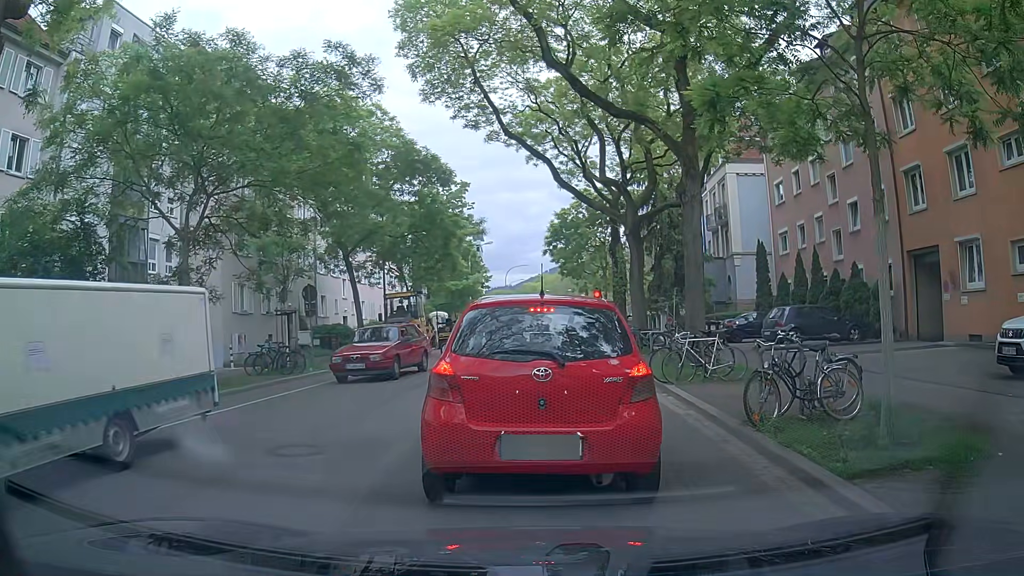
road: tertiary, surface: asphalt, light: Day
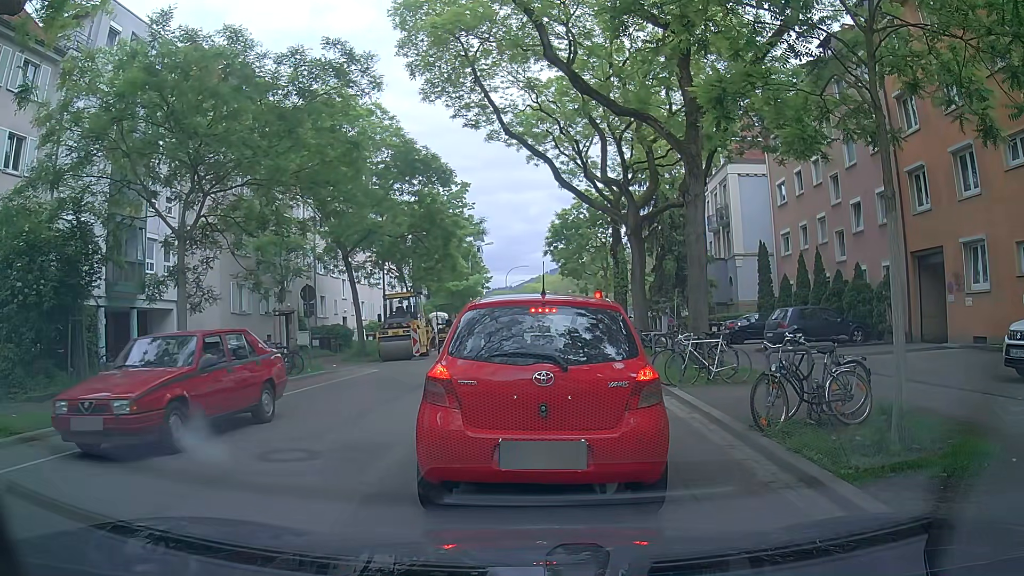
(0.0, +0.3) m; 0°
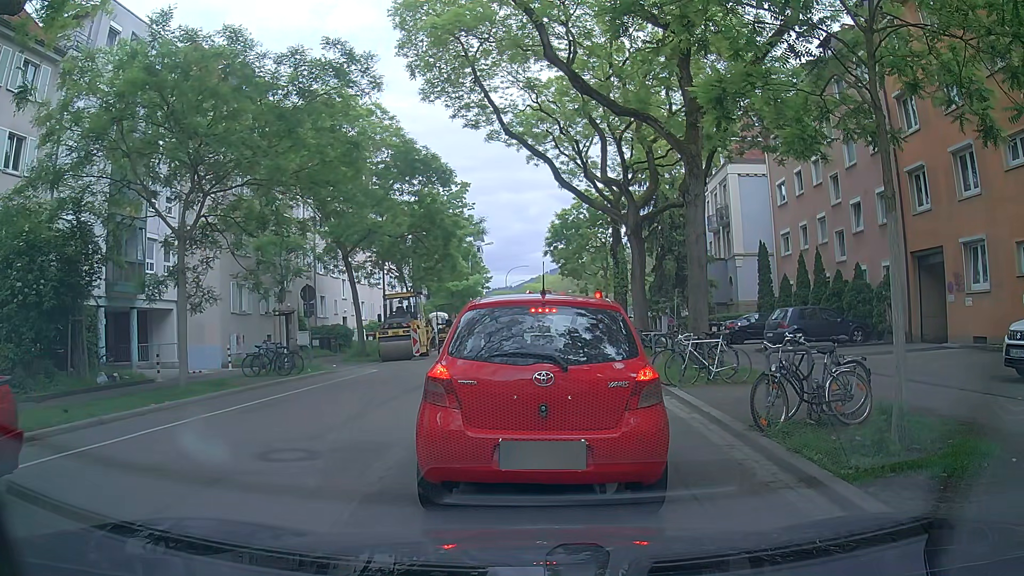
(0.0, 0.0) m; 0°
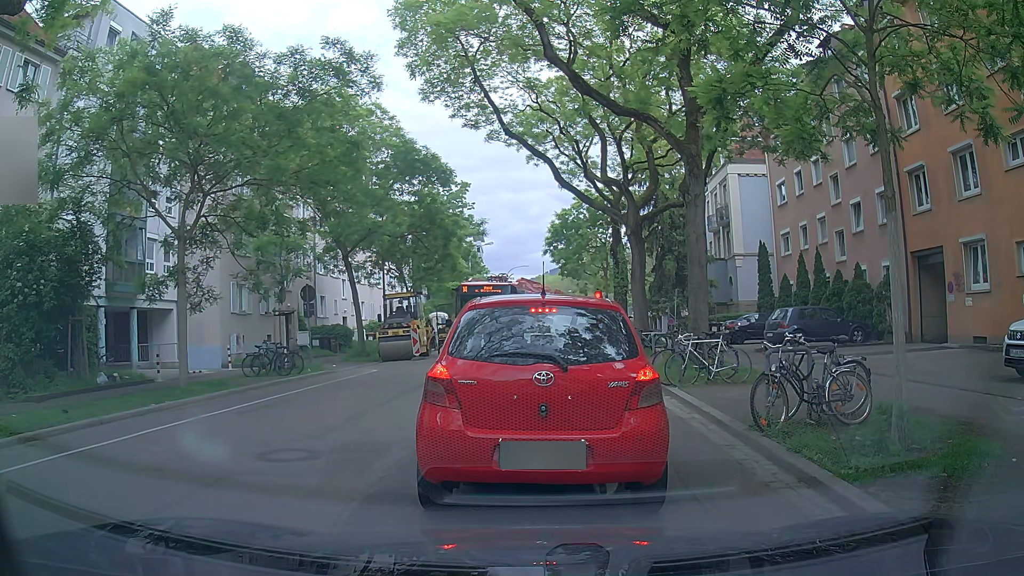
(0.0, 0.0) m; 0°
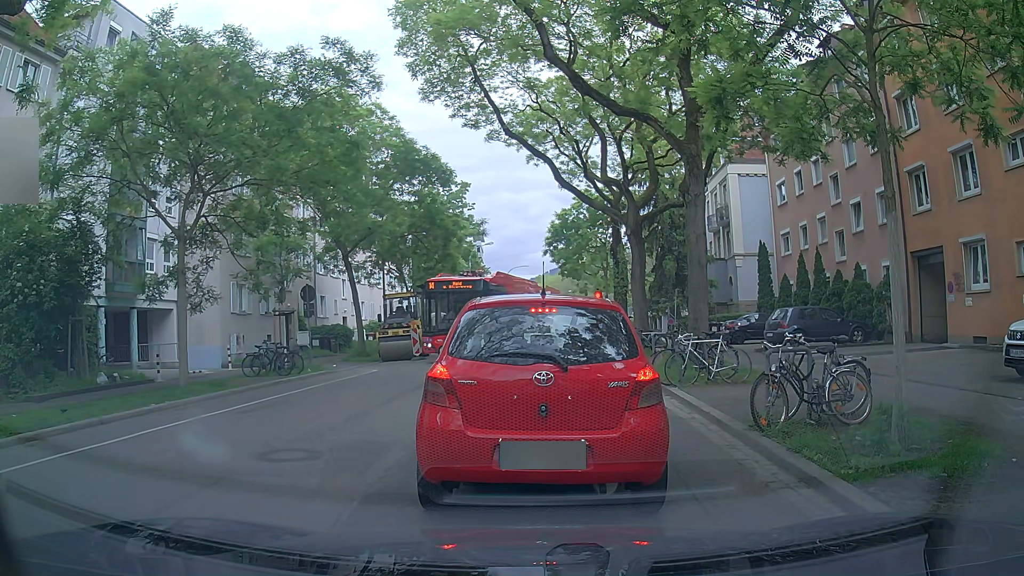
(0.0, 0.0) m; 0°
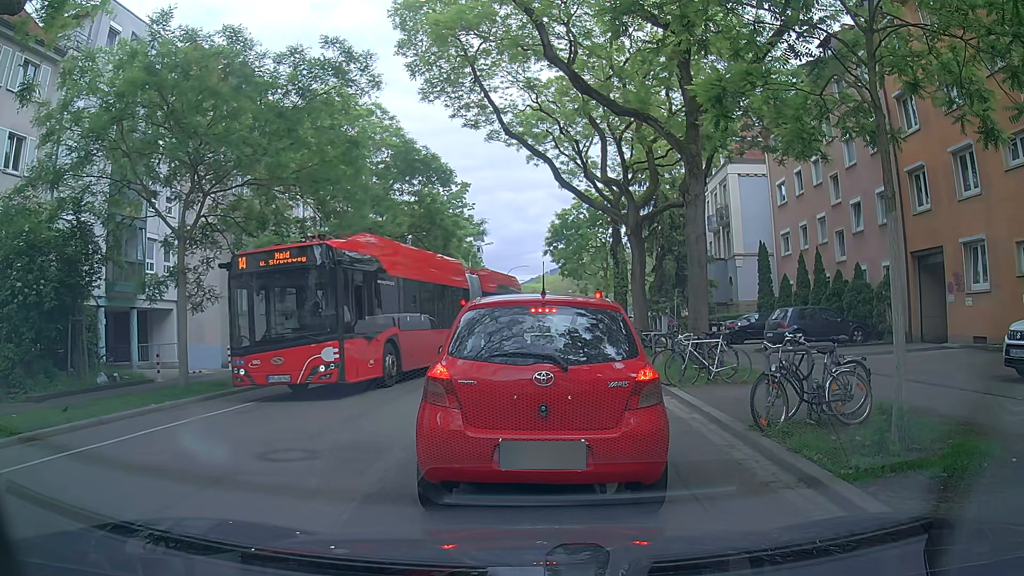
(0.0, 0.0) m; 0°
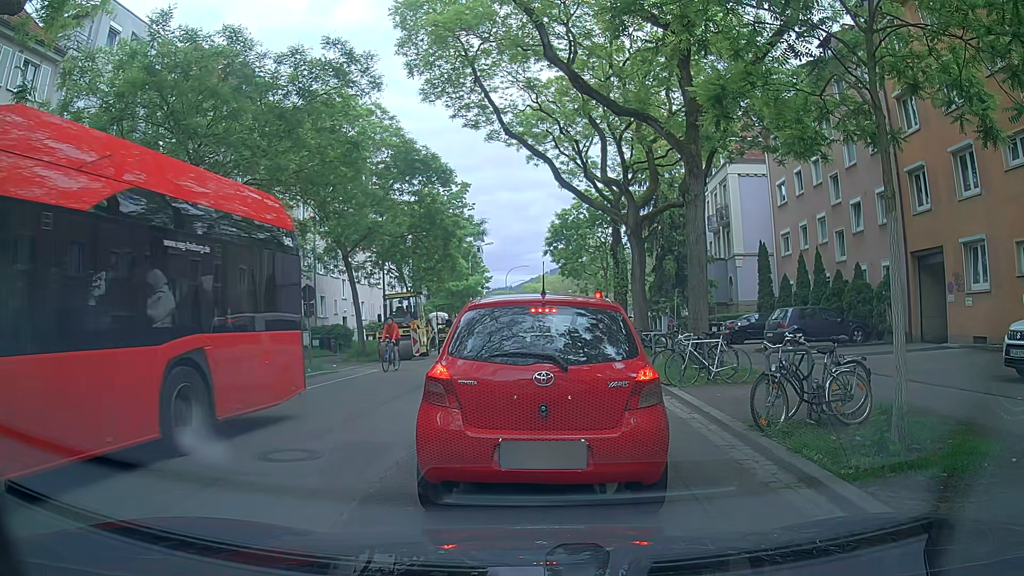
(0.0, 0.0) m; 0°
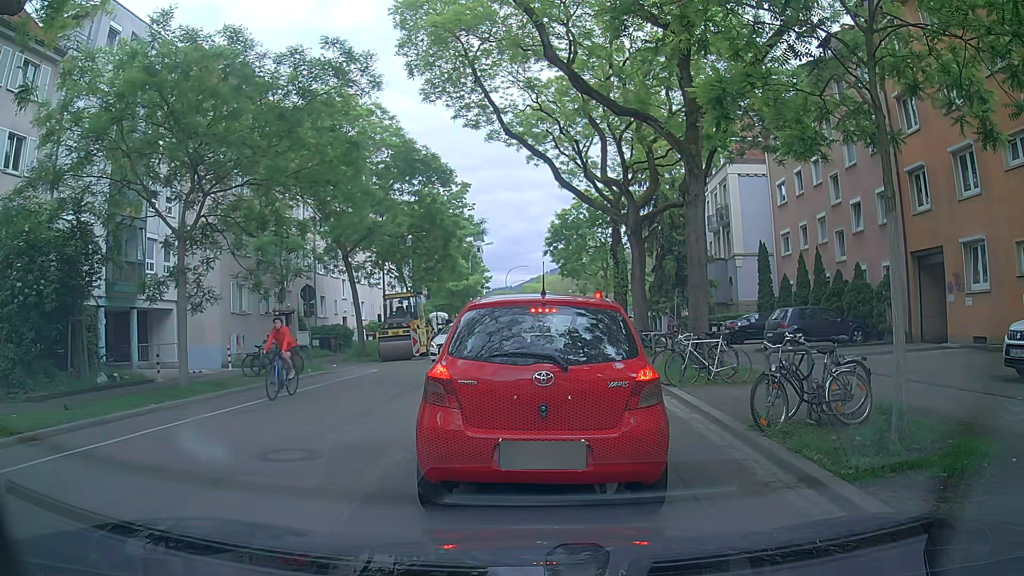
(0.0, 0.0) m; 0°
